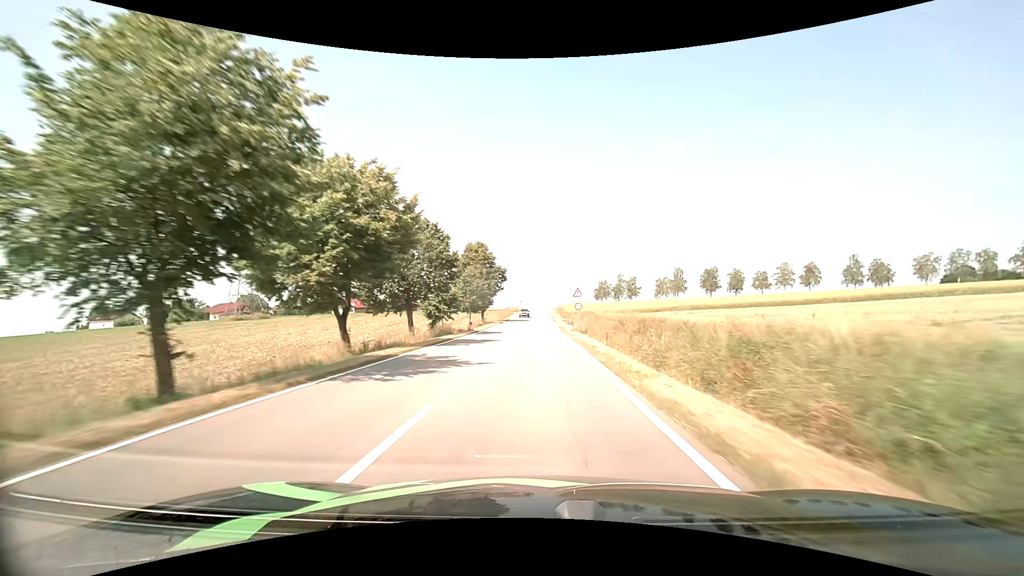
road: tertiary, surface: asphalt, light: Day
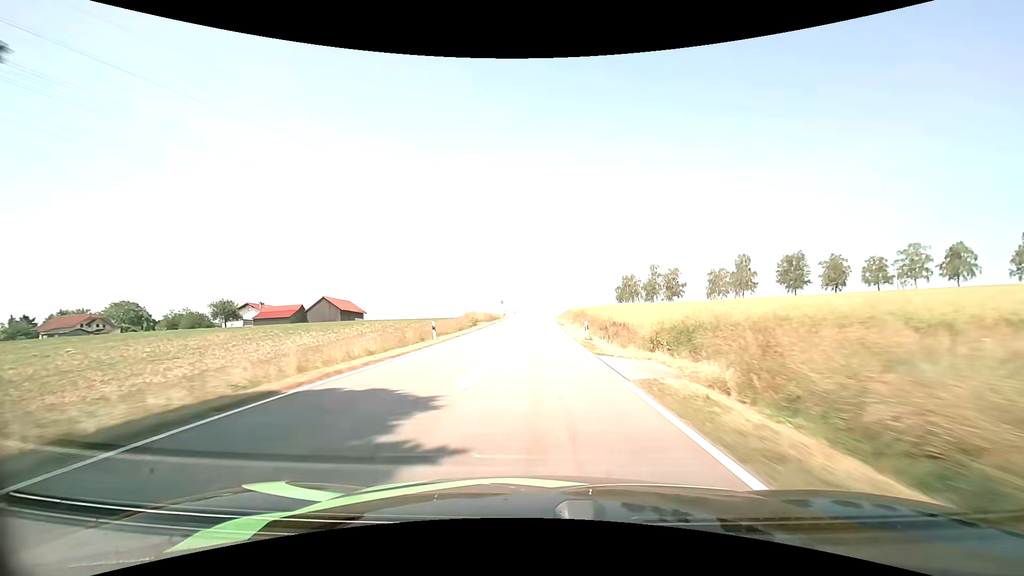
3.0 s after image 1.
(+0.2, +67.9) m; 0°
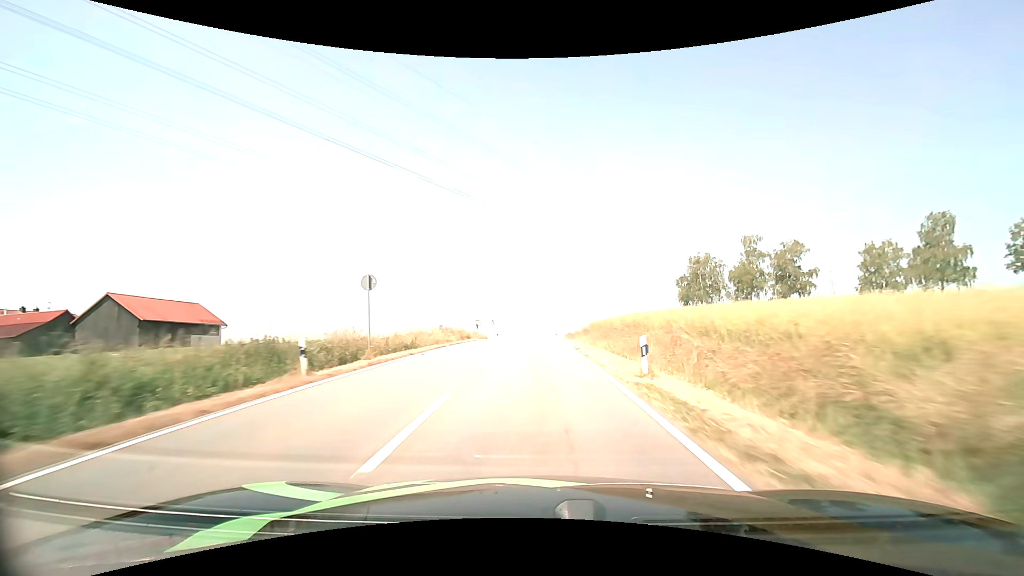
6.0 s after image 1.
(+0.1, +66.7) m; 0°
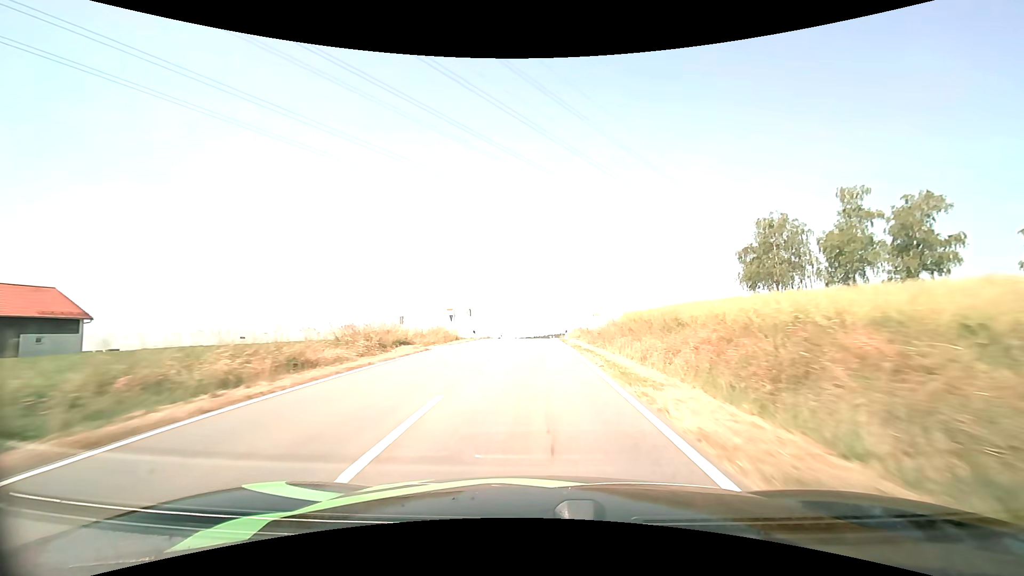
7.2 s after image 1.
(0.0, +25.1) m; 0°
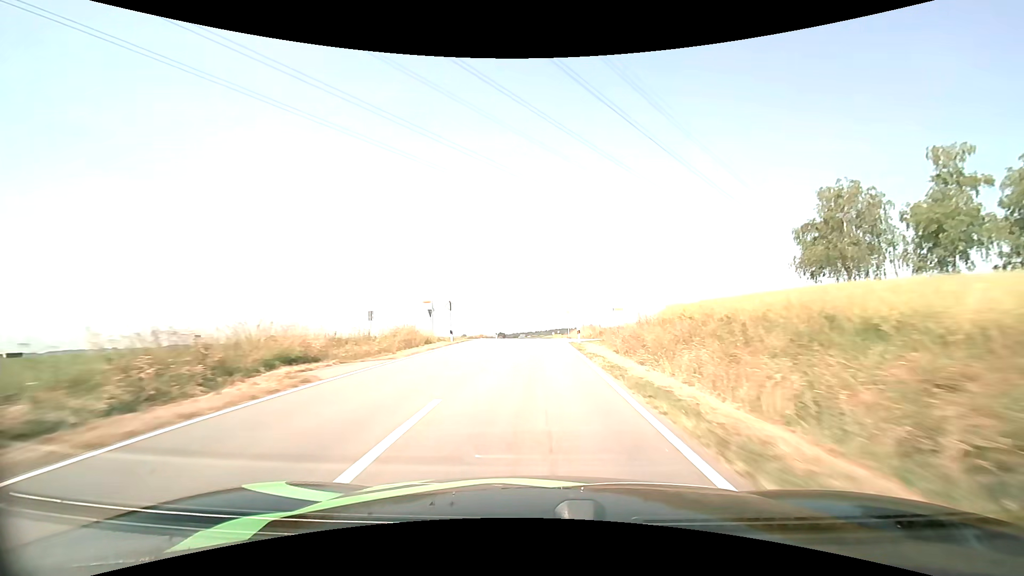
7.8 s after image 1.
(0.0, +12.1) m; 0°
(0, +10) (0, +20) (0, +30) (0, +40) (0, +50) (0, +60) (0, +70) (0, +80) (0, +90) (0, +100) m
